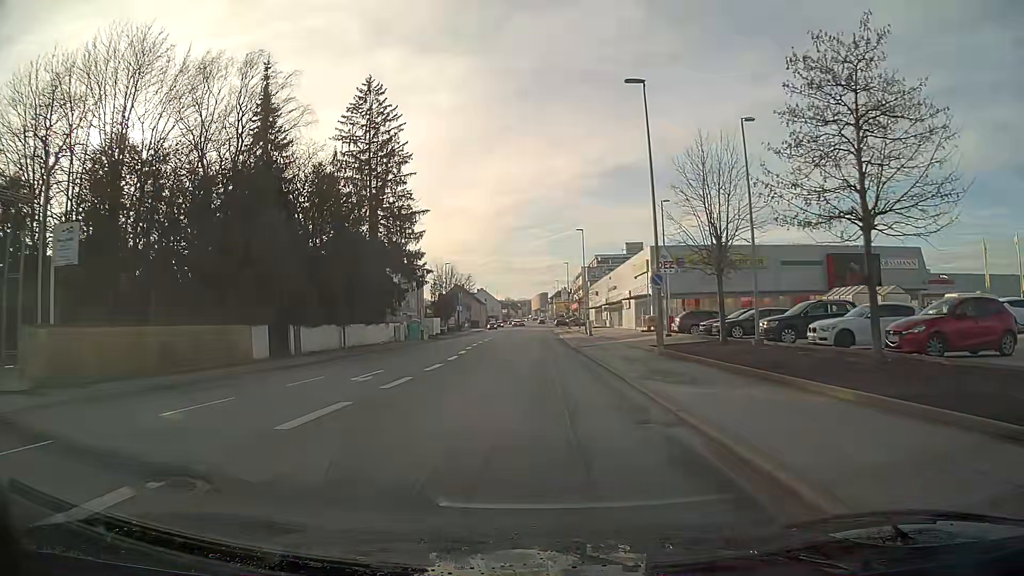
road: tertiary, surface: asphalt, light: Day
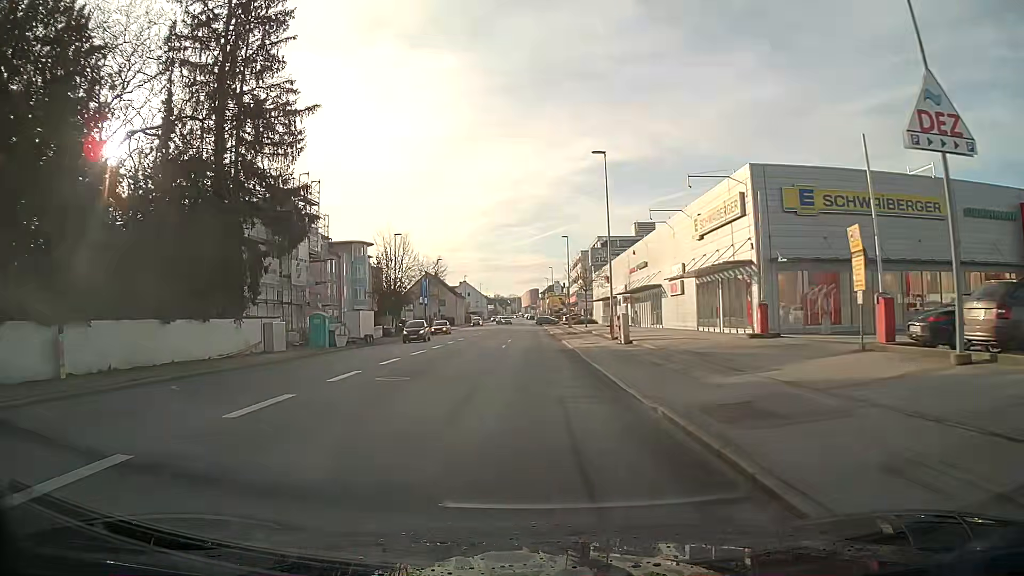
(+0.4, +30.1) m; +1°
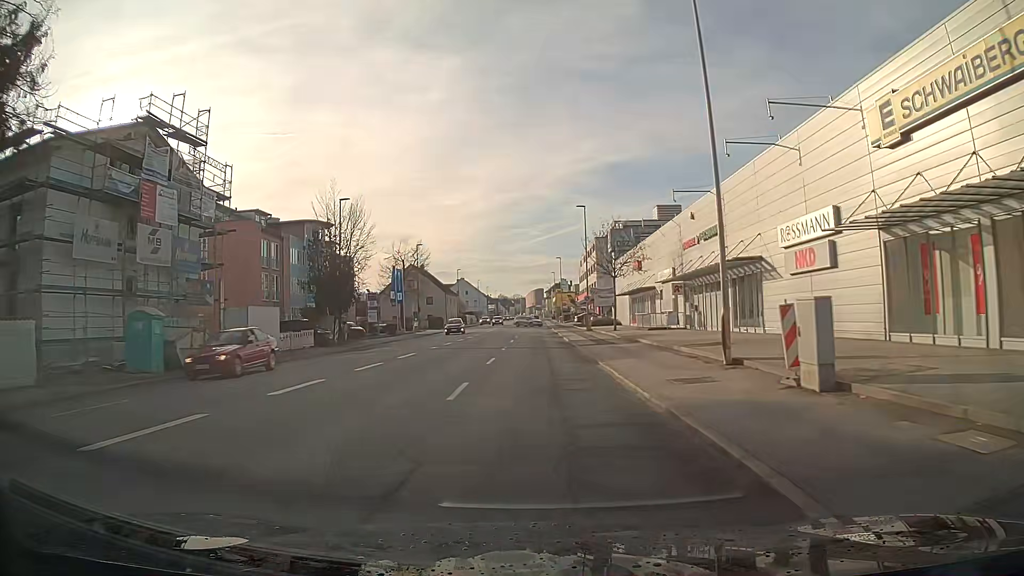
(-0.1, +21.3) m; -1°
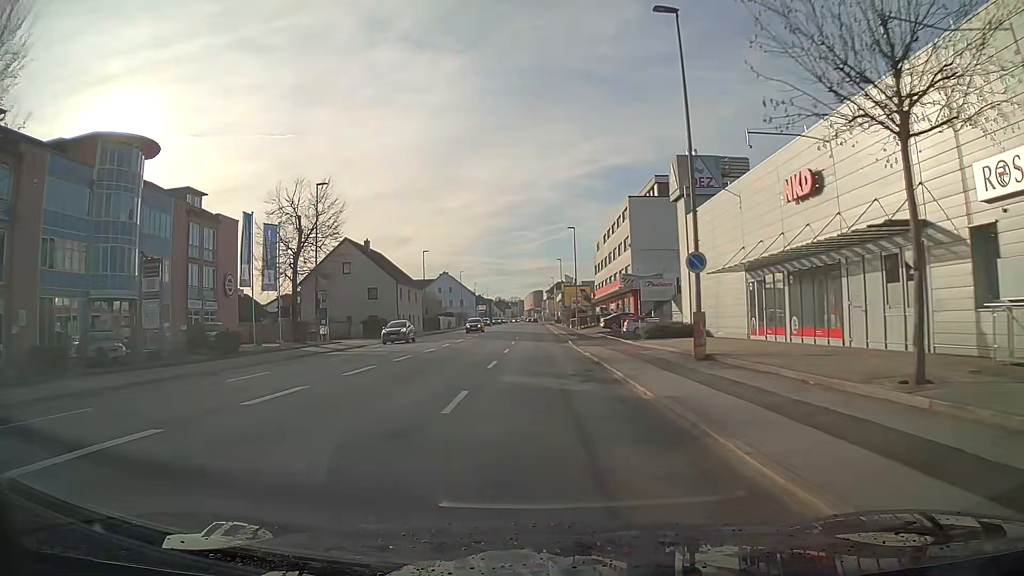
(0.0, +37.7) m; 0°
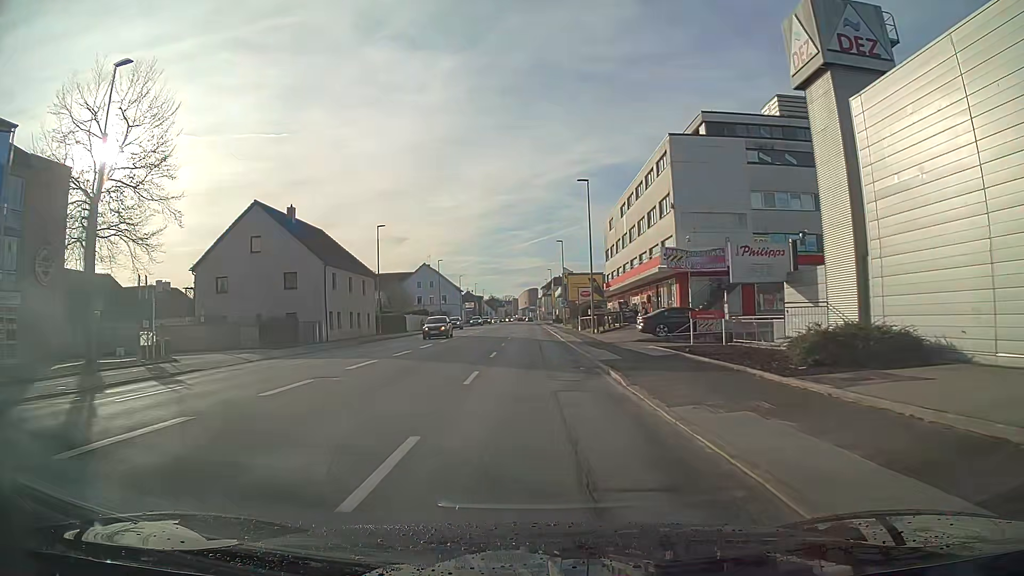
(+0.2, +23.0) m; +1°
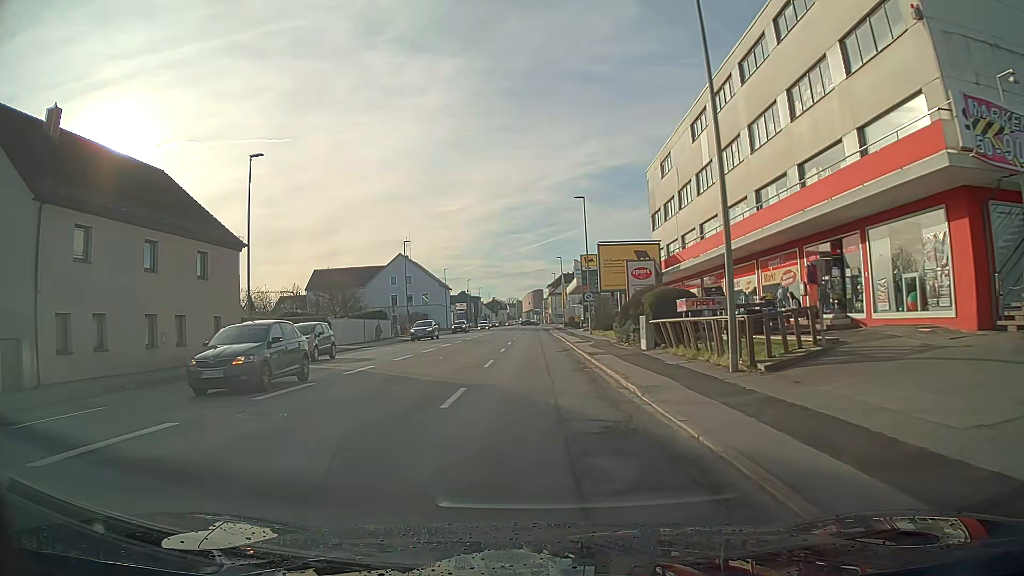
(-0.1, +30.6) m; 0°
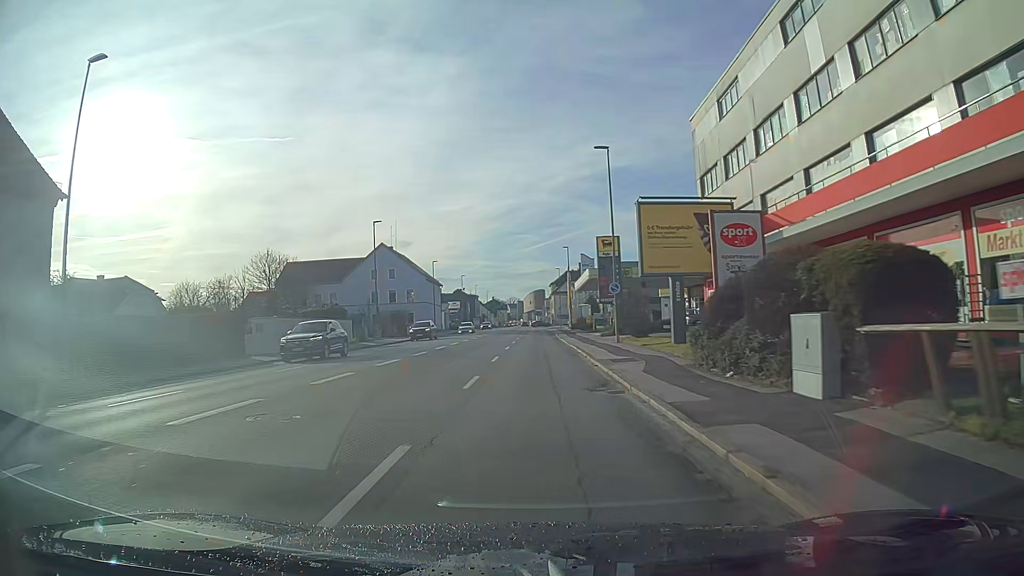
(0.0, +15.1) m; 0°
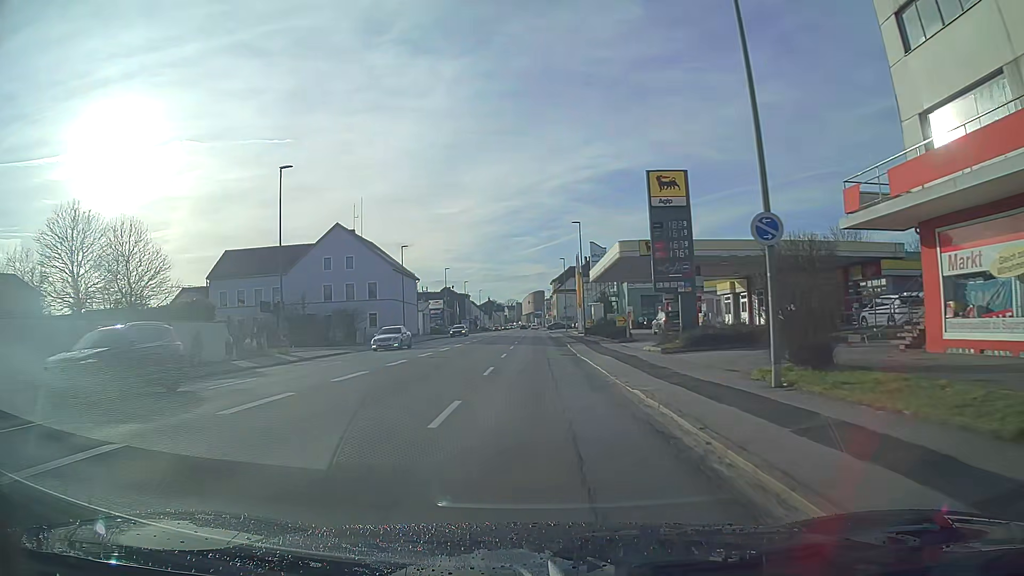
(0.0, +22.8) m; 0°
(0, +10) (0, +20) (0, +30) (0, +40) (0, +50) (0, +60) (0, +70) (0, +80) (0, +90) (0, +100) m
